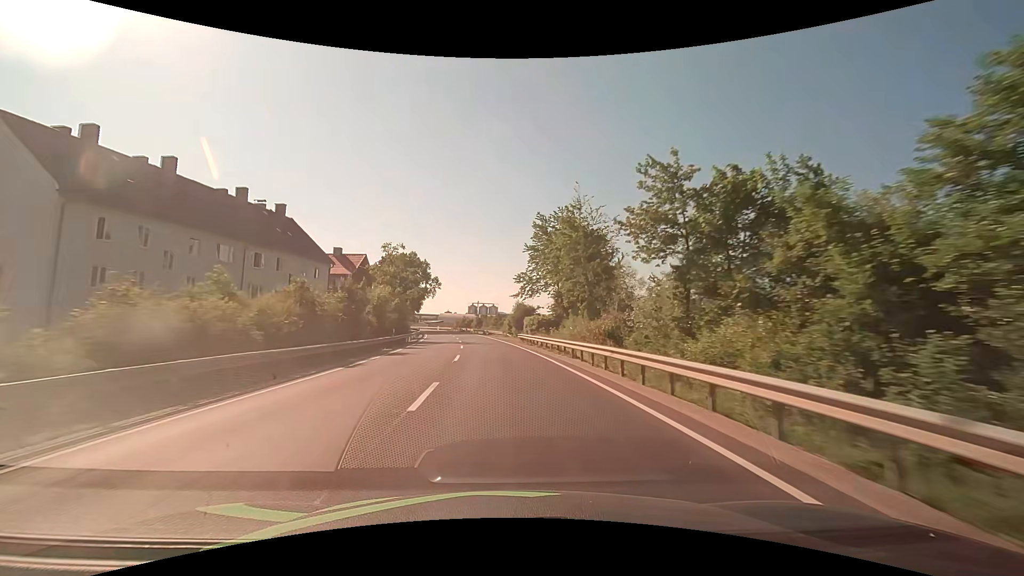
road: primary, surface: asphalt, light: Day
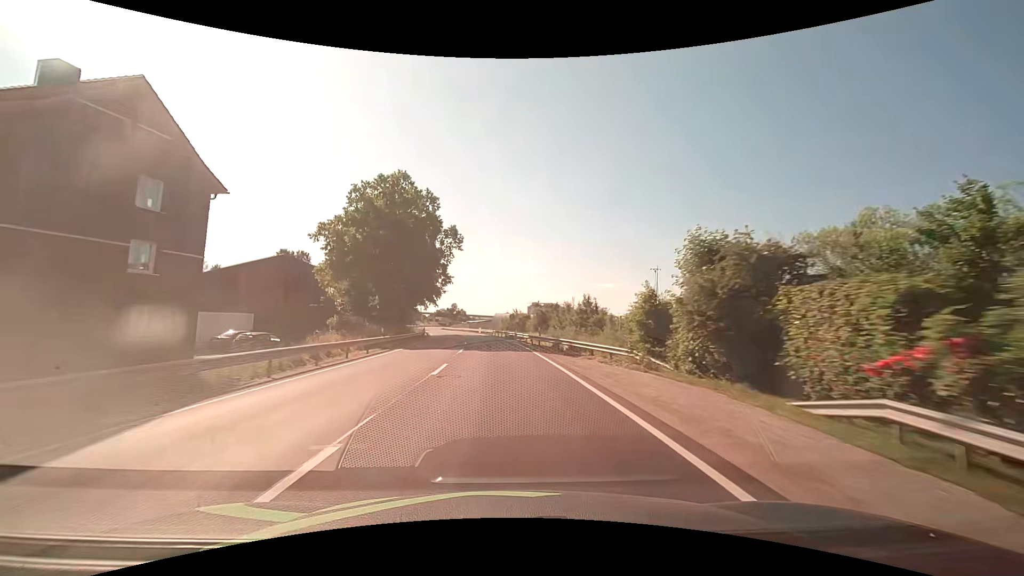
(-3.1, +54.3) m; -7°
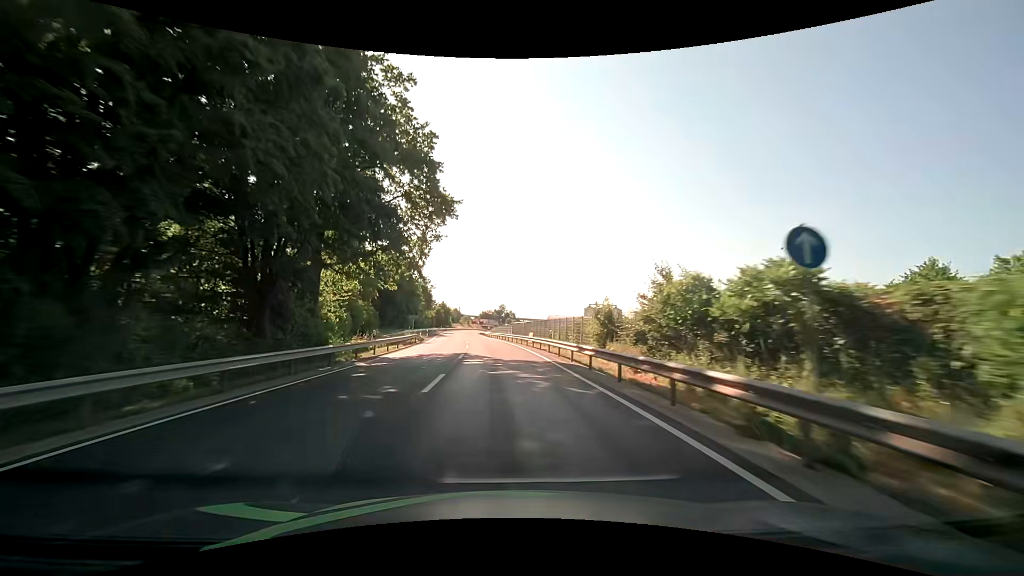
(-2.7, +51.8) m; -6°
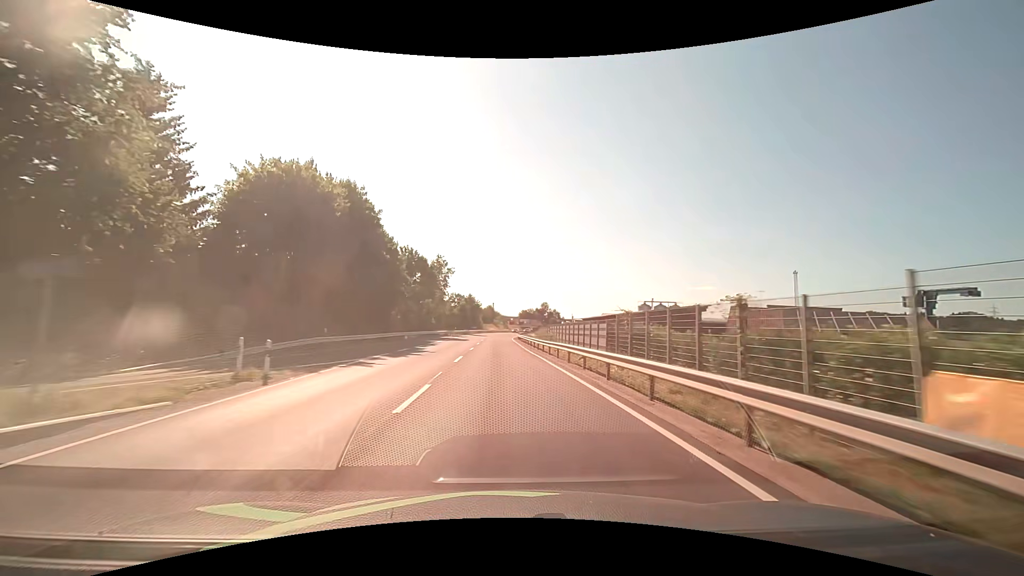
(-2.5, +50.8) m; -5°
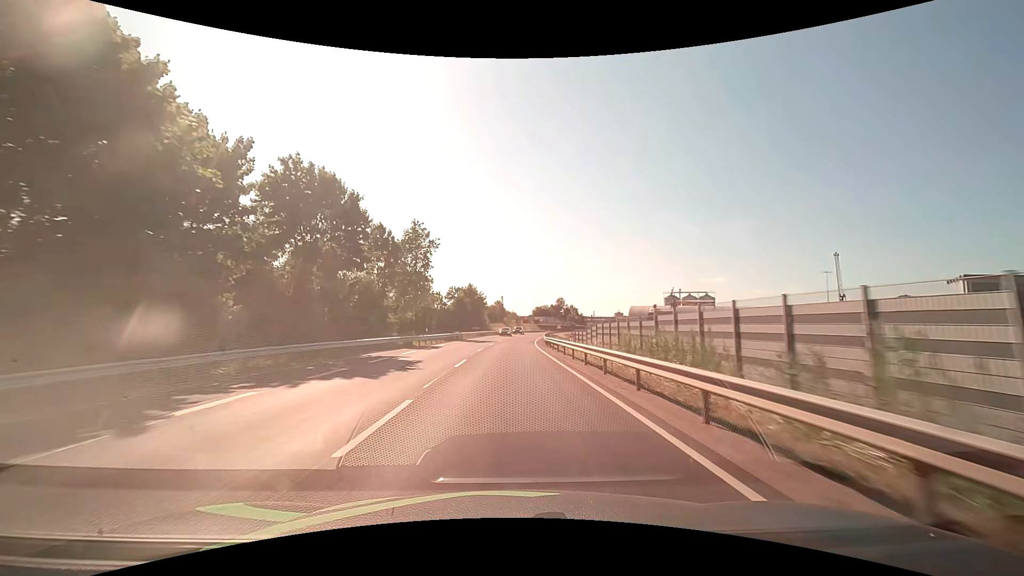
(-0.6, +39.0) m; -1°
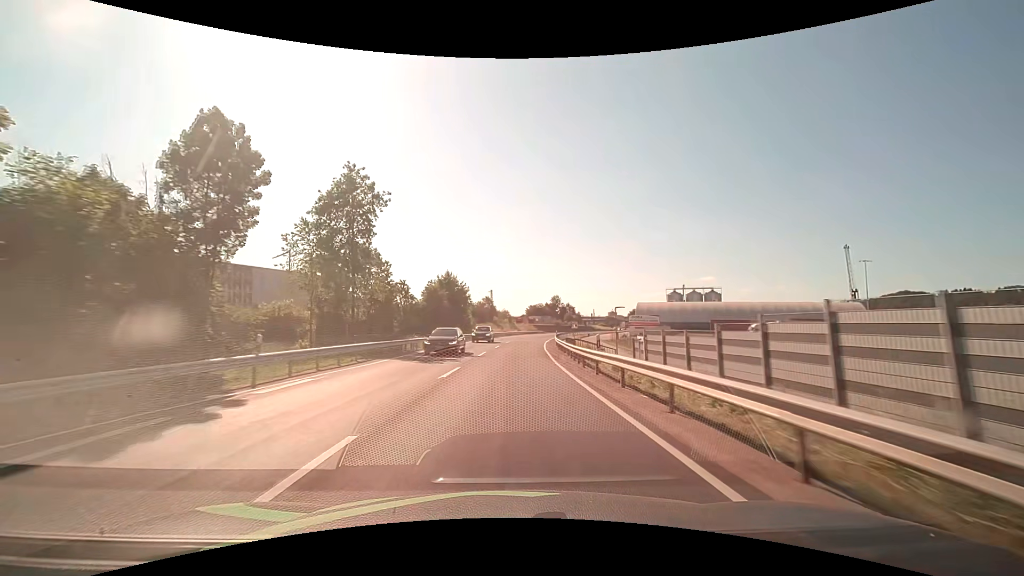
(+0.1, +27.0) m; +1°
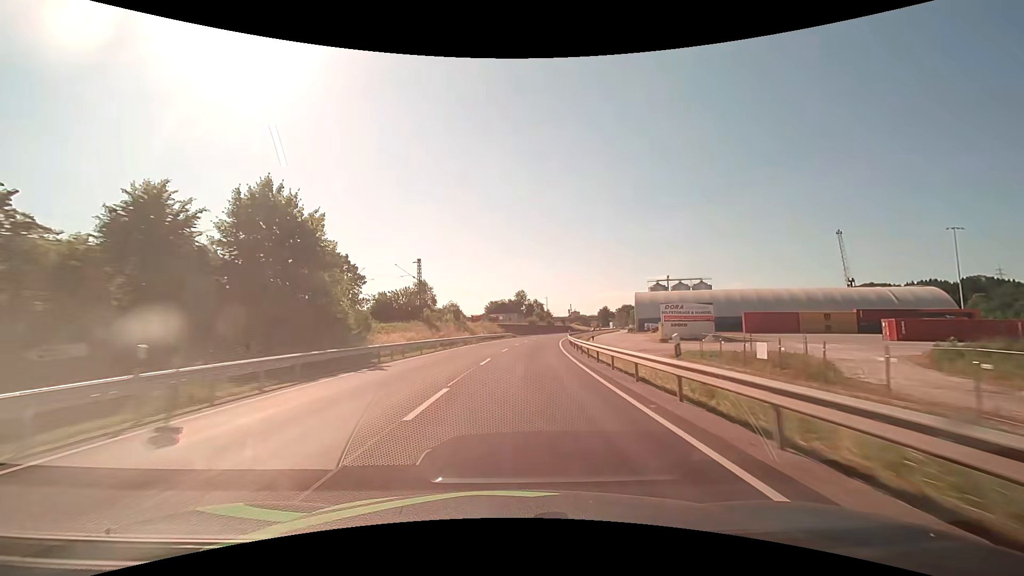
(+1.9, +55.1) m; +4°
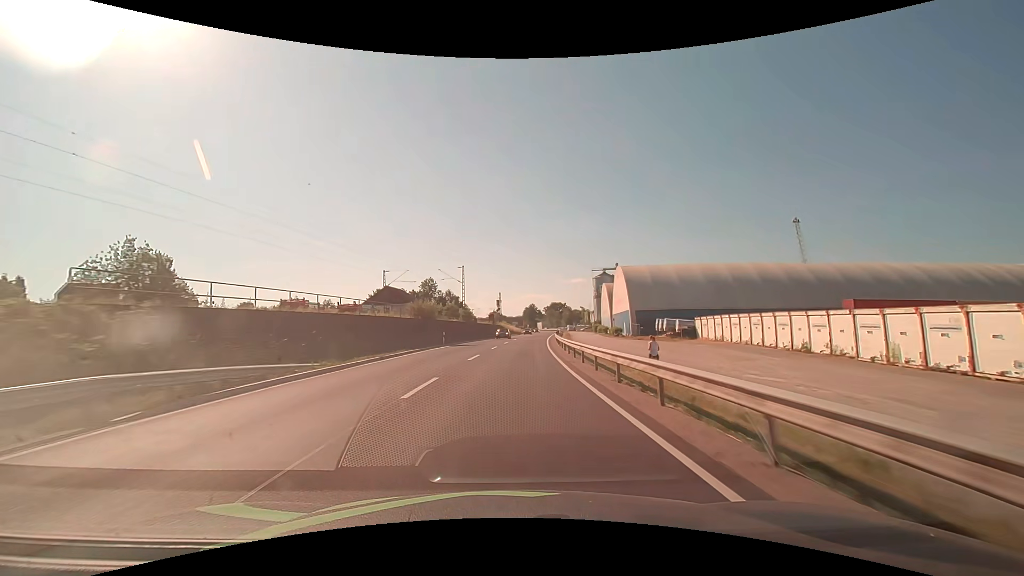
(+5.9, +69.5) m; +10°
(0, +10) (0, +20) (+1, +30) (+2, +40) (+2, +50) (+3, +60) (+4, +70) (+5, +80) (+6, +90) (+8, +100) m
